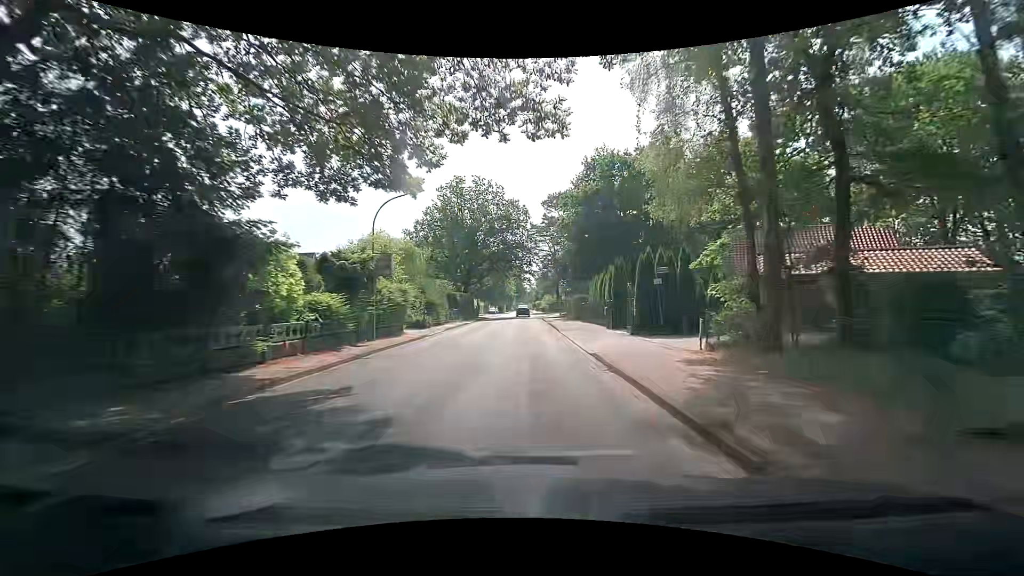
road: tertiary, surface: asphalt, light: Day
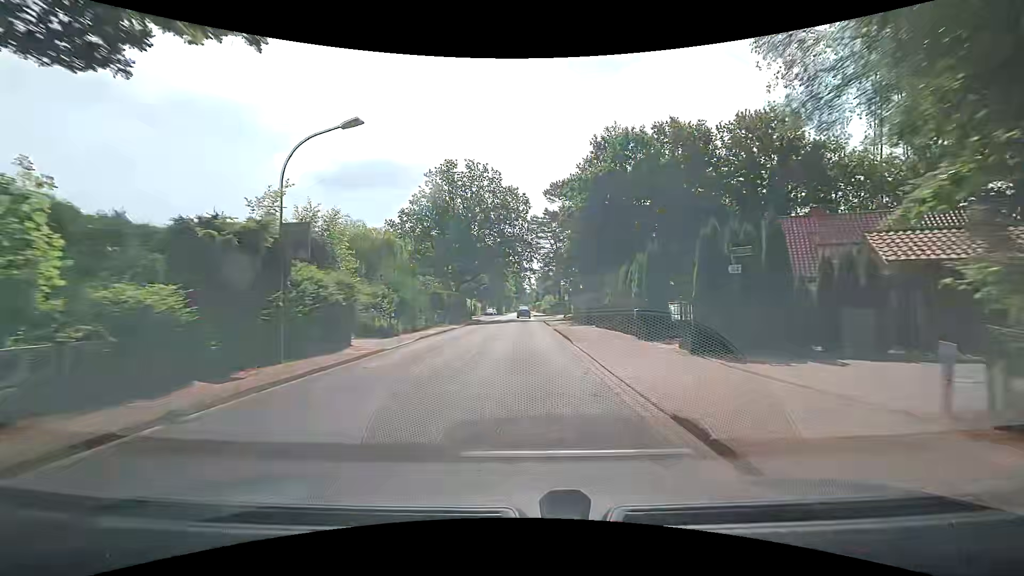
(0.0, +7.6) m; +1°
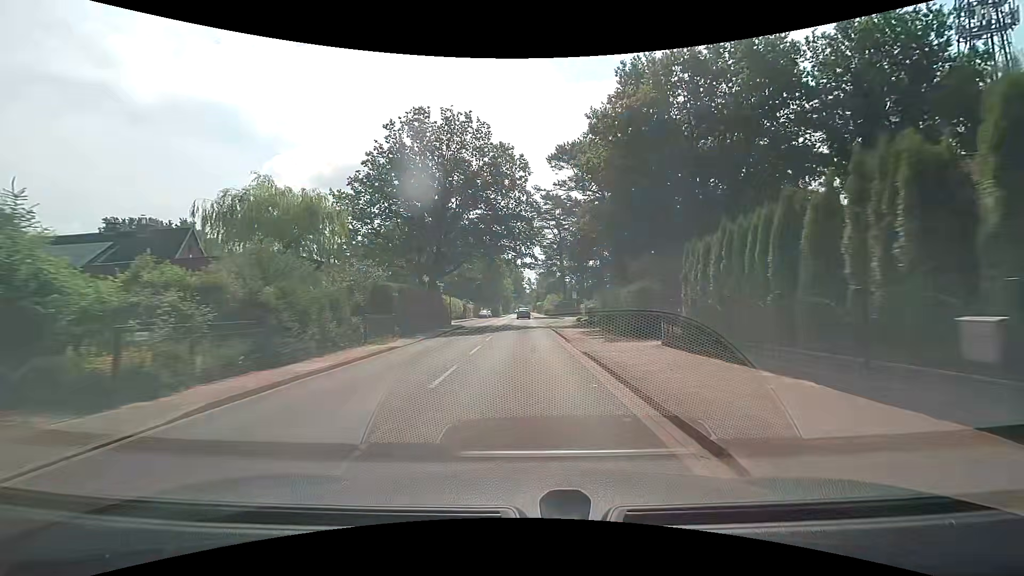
(-0.1, +15.2) m; 0°
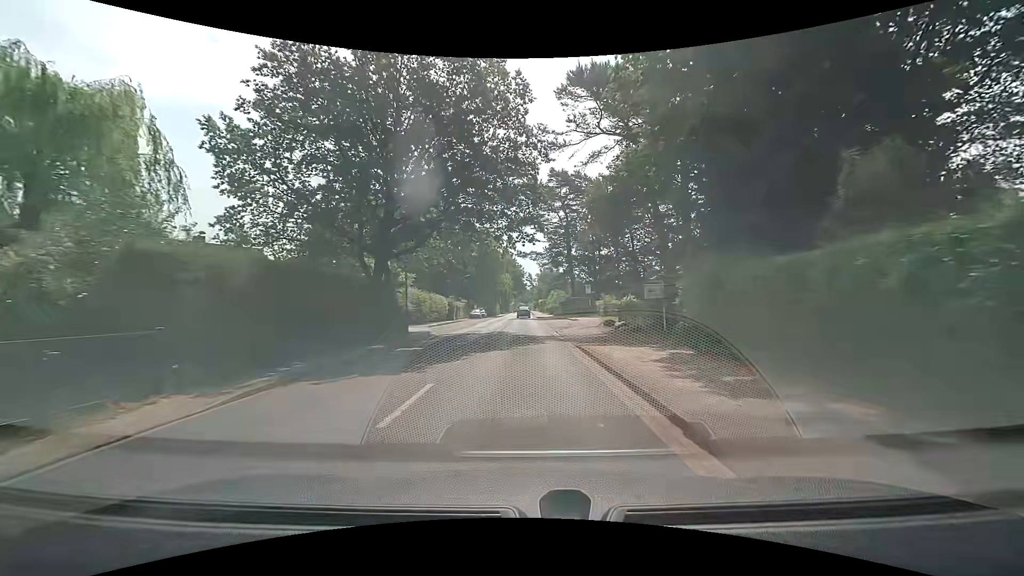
(0.0, +15.2) m; 0°
(0, +10) (0, +20) (0, +30) (0, +40) (0, +50) (0, +60) (0, +70) (0, +80) (0, +90) (0, +100) m
